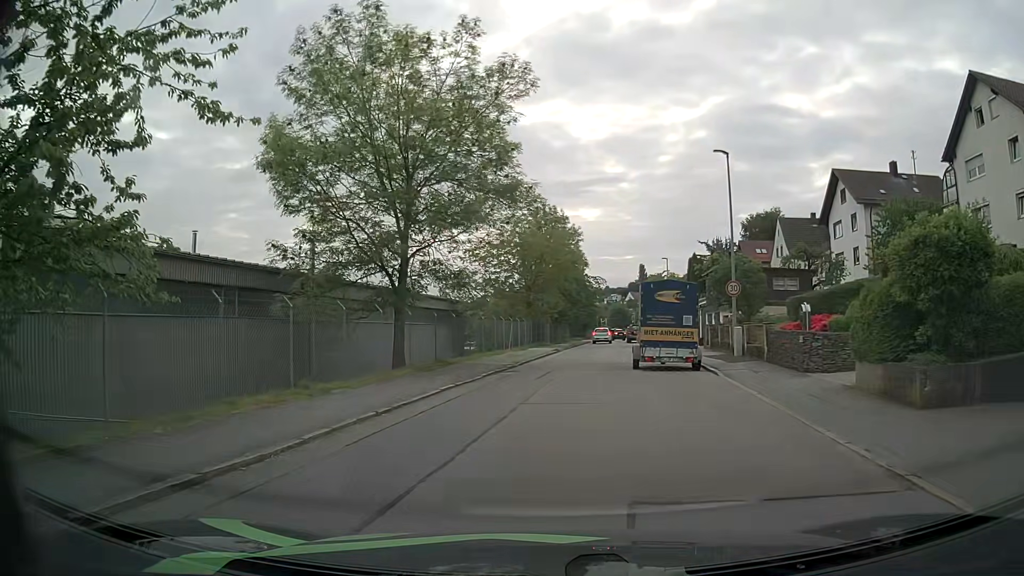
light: Day
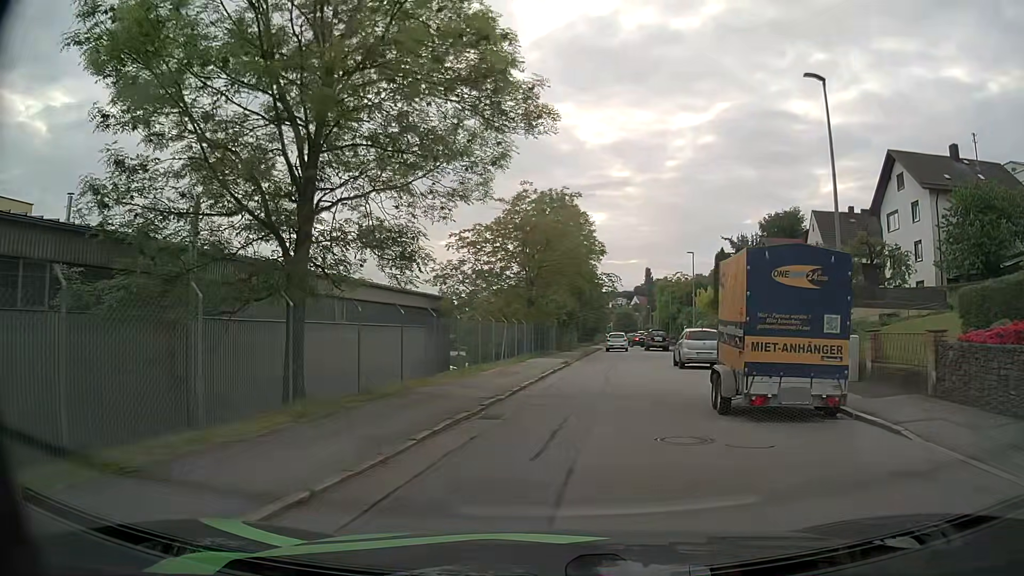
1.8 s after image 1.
(-0.1, +9.5) m; +1°
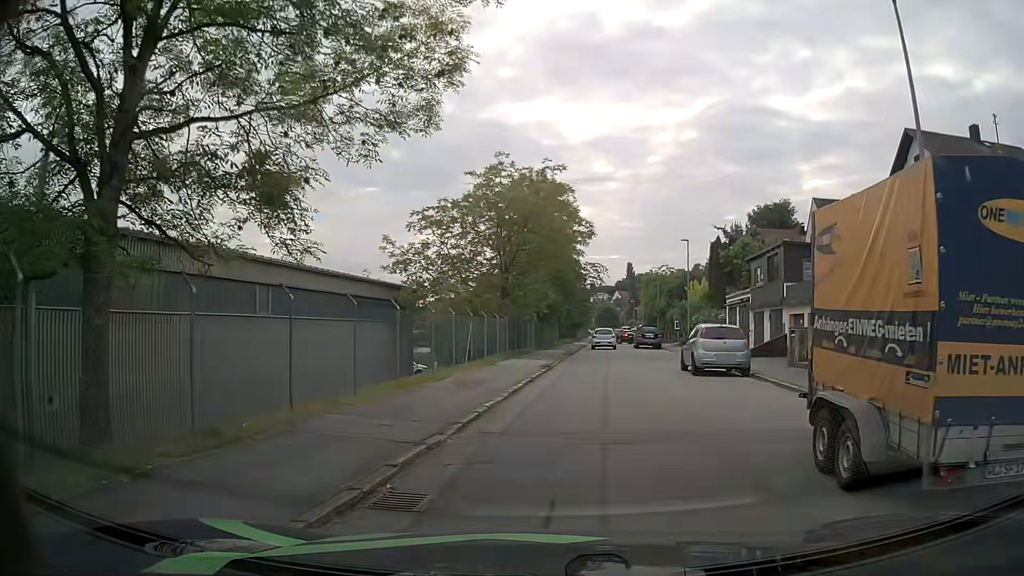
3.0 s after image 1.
(-0.1, +5.4) m; 0°
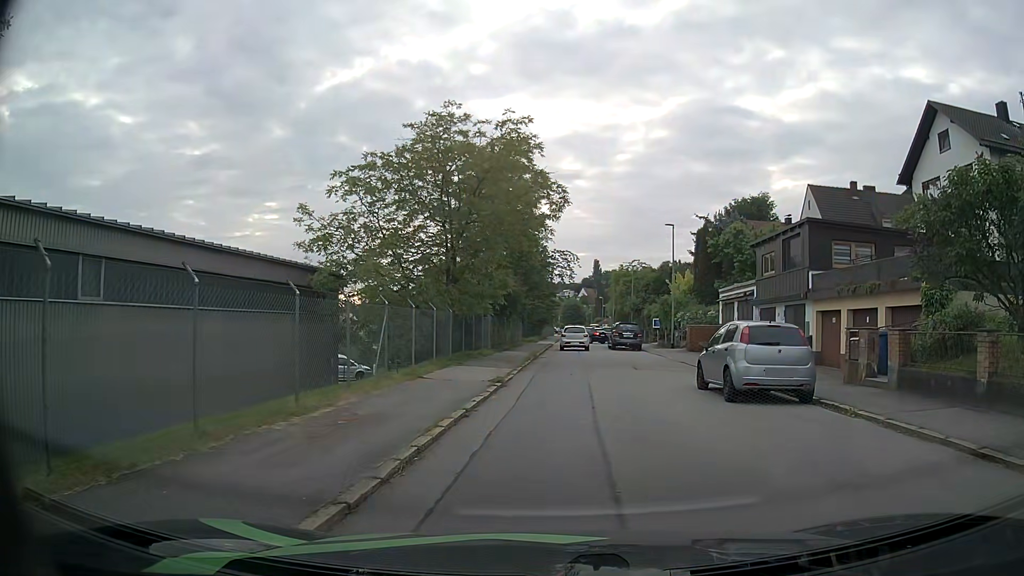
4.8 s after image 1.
(+0.2, +7.1) m; +2°
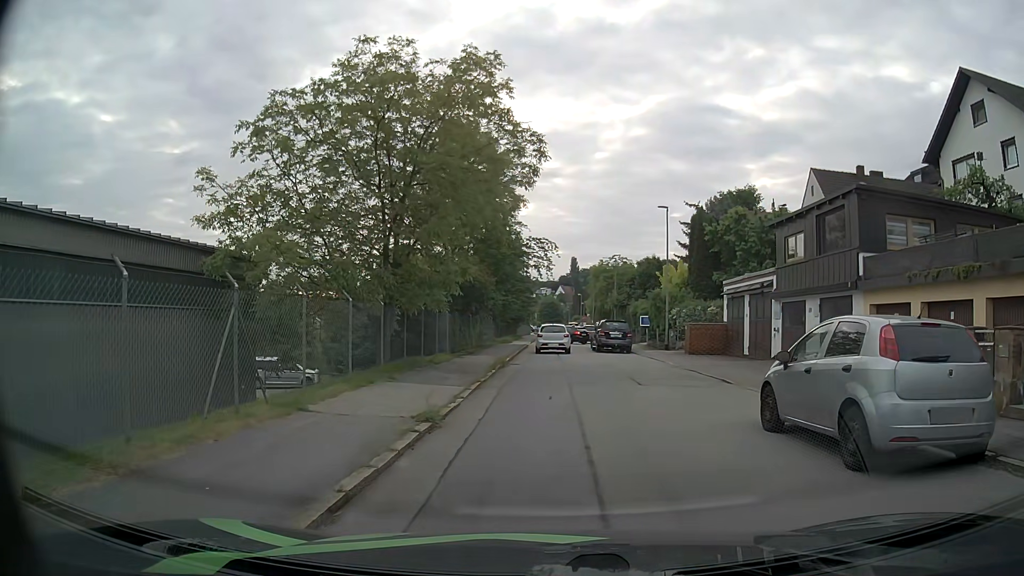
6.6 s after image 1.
(+0.3, +6.1) m; +3°
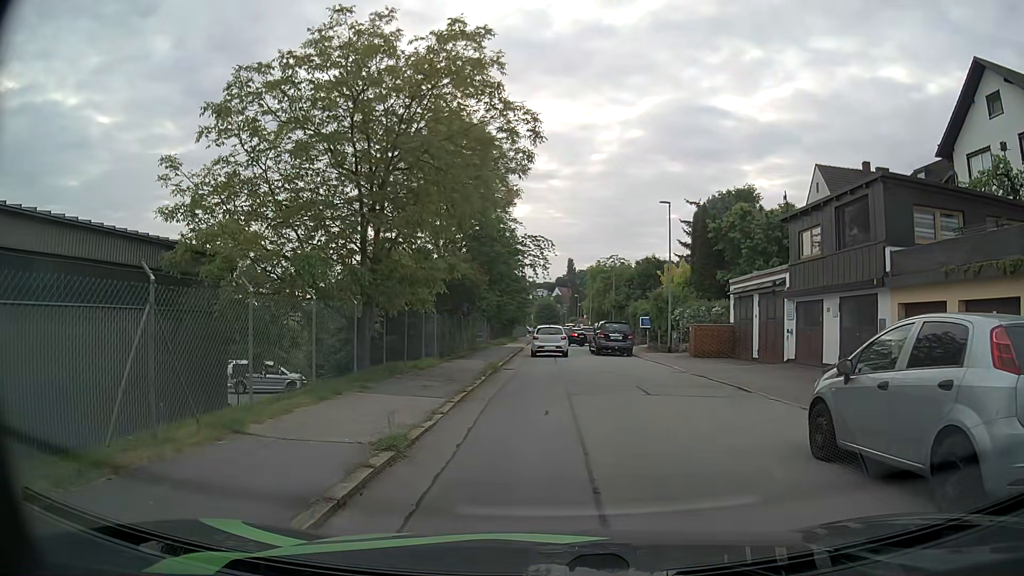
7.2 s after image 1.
(0.0, +1.9) m; -1°
